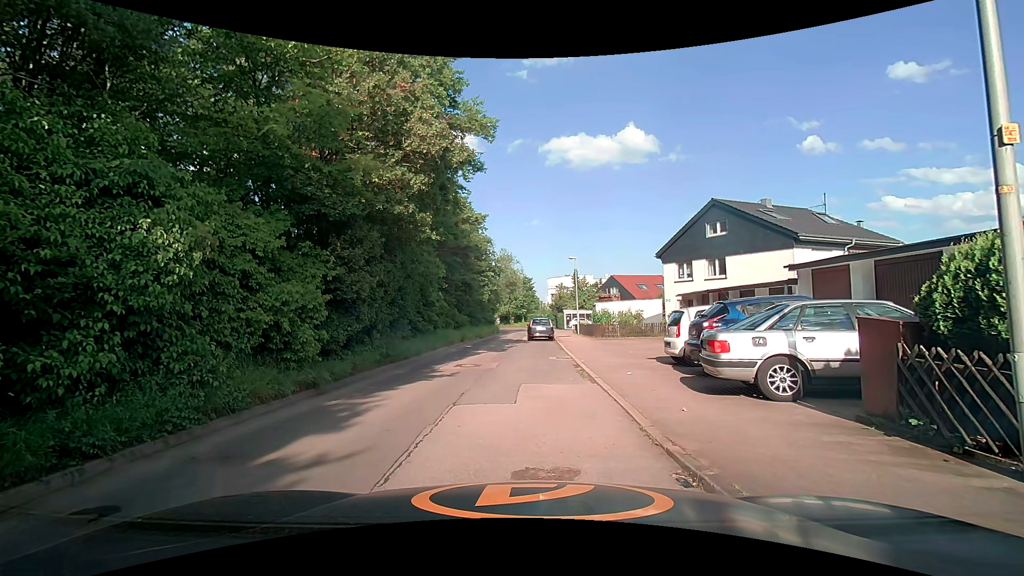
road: residential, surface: asphalt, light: Day
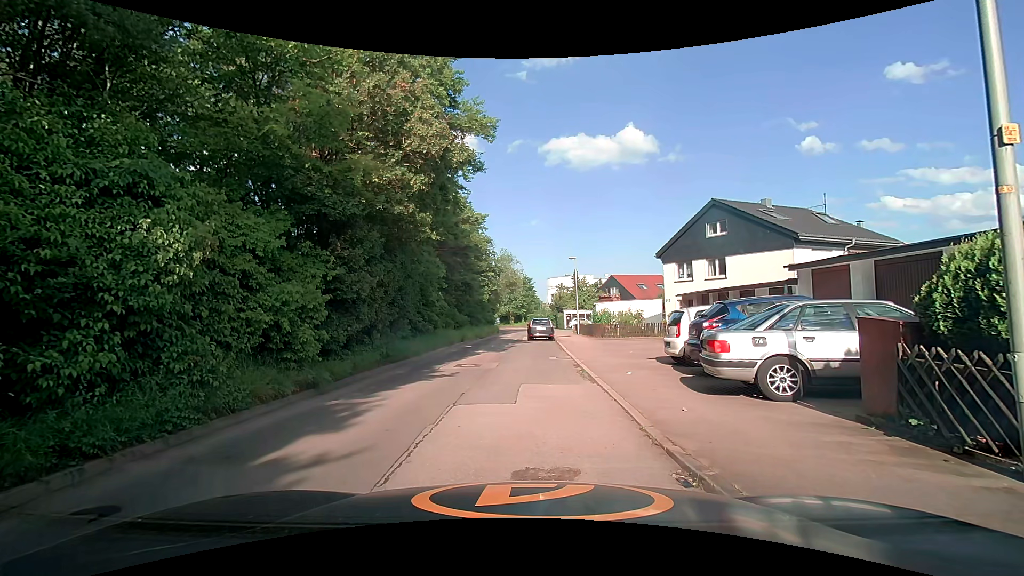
(0.0, 0.0) m; 0°
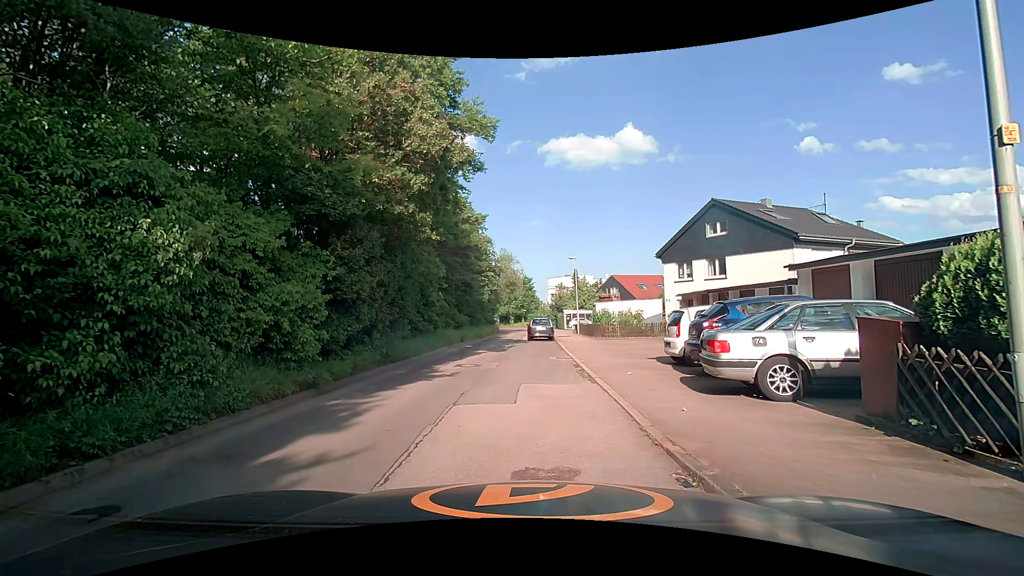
(0.0, 0.0) m; 0°
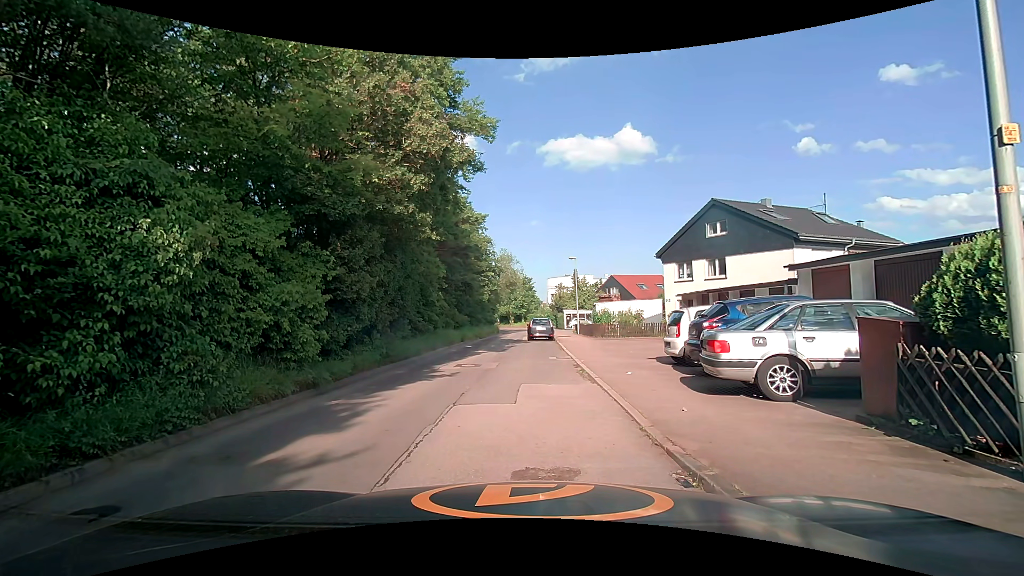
(0.0, 0.0) m; 0°
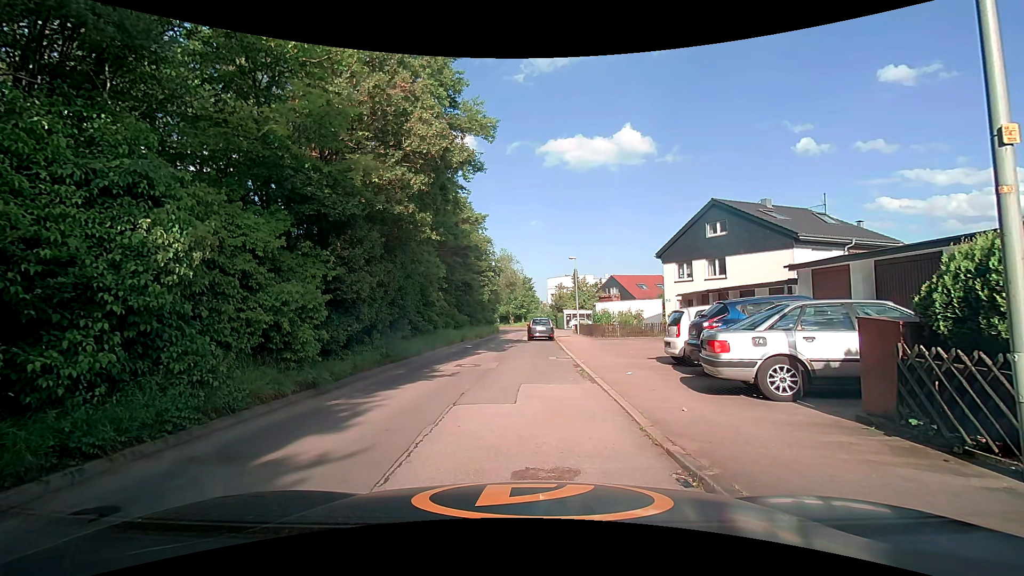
(0.0, 0.0) m; 0°
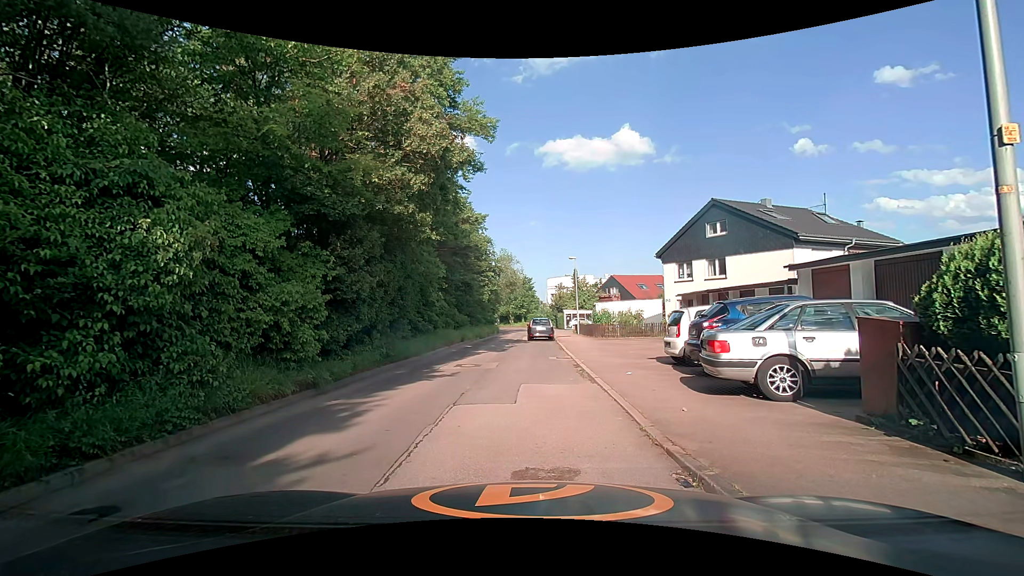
(0.0, 0.0) m; 0°
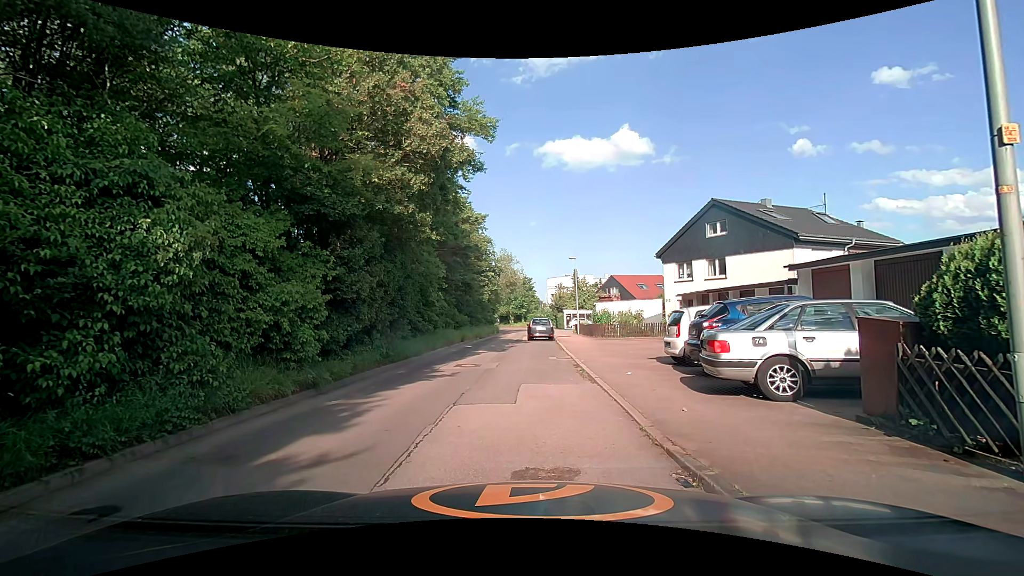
(0.0, 0.0) m; 0°
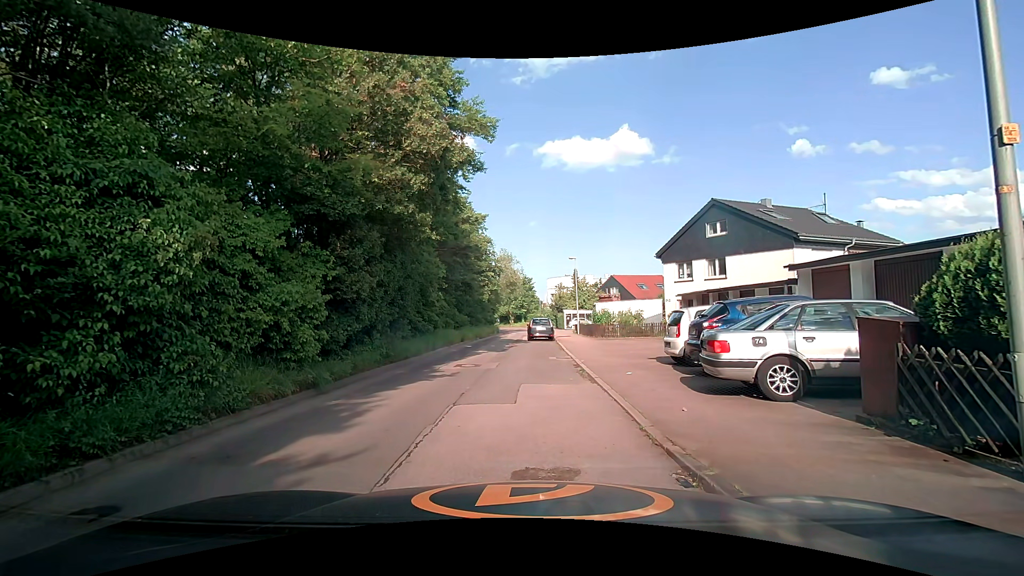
(0.0, 0.0) m; 0°
